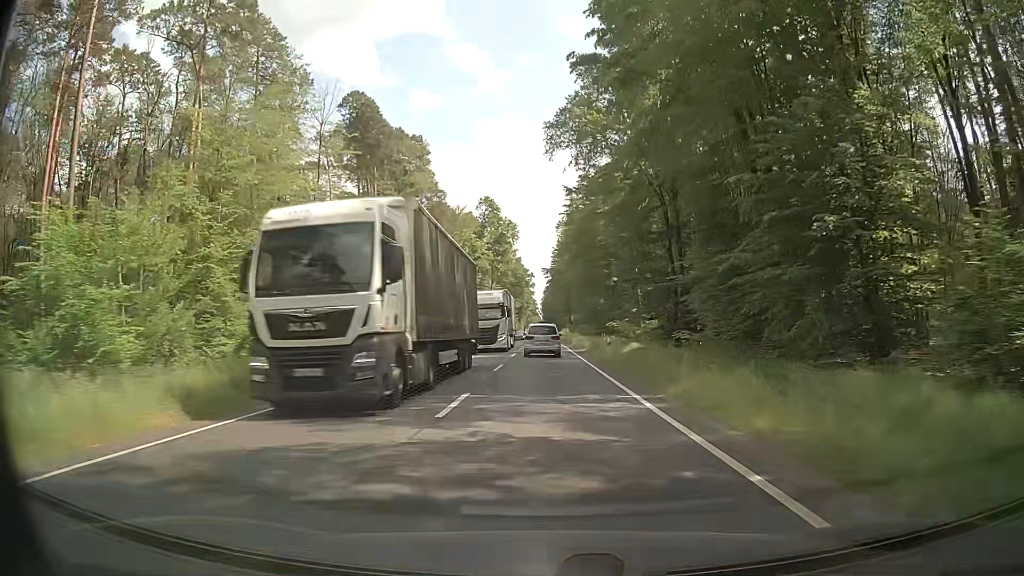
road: primary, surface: asphalt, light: Day
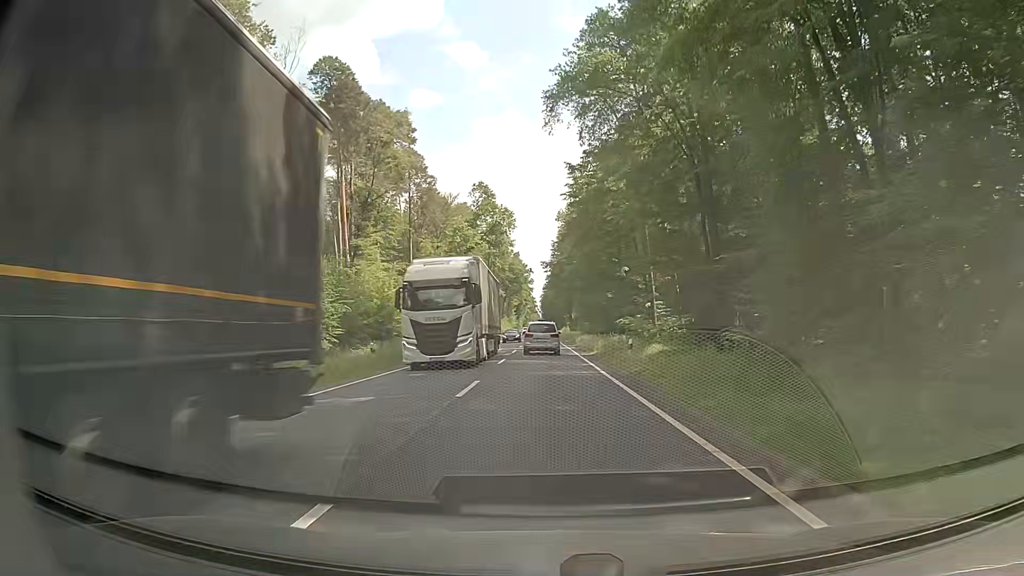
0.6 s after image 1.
(-0.1, +9.5) m; -1°
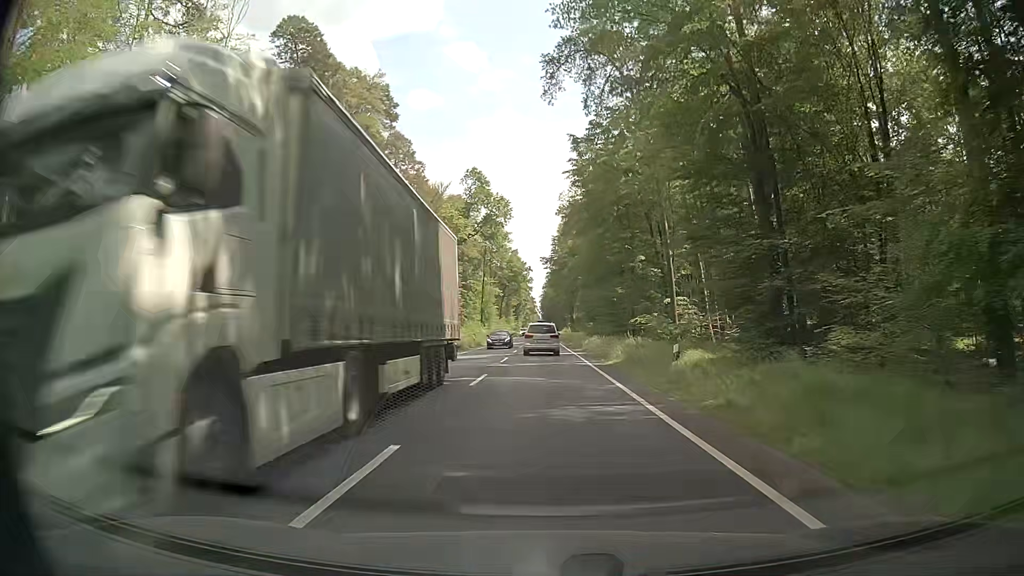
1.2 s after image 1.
(0.0, +9.6) m; -1°
(0, +10) (0, +20) (+1, +30) (+1, +40) (+1, +50) (+1, +60) (+1, +70) (+1, +80) (+1, +90) (+2, +100) m
